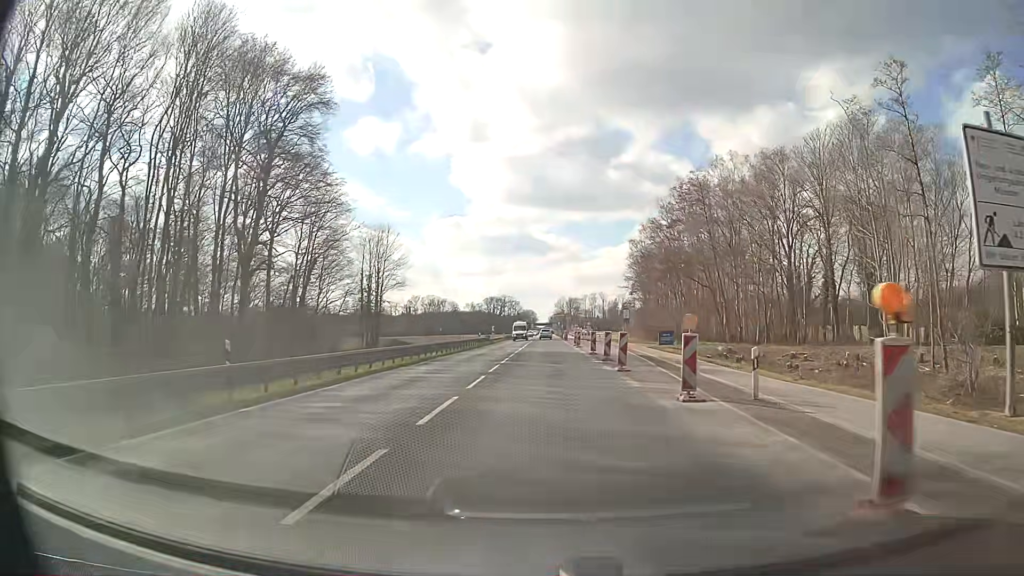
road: primary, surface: asphalt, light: Day
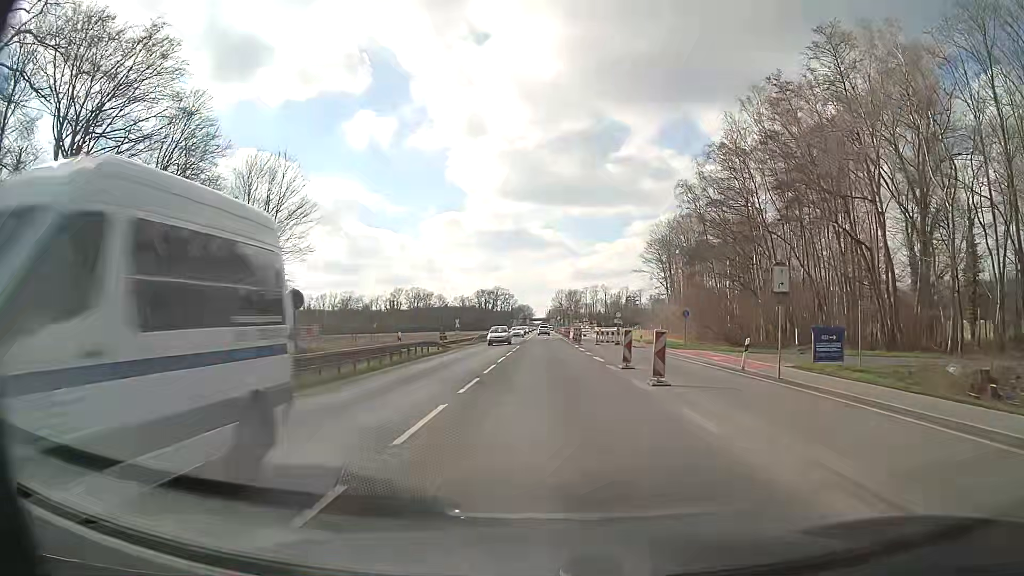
(-0.1, +38.0) m; 0°
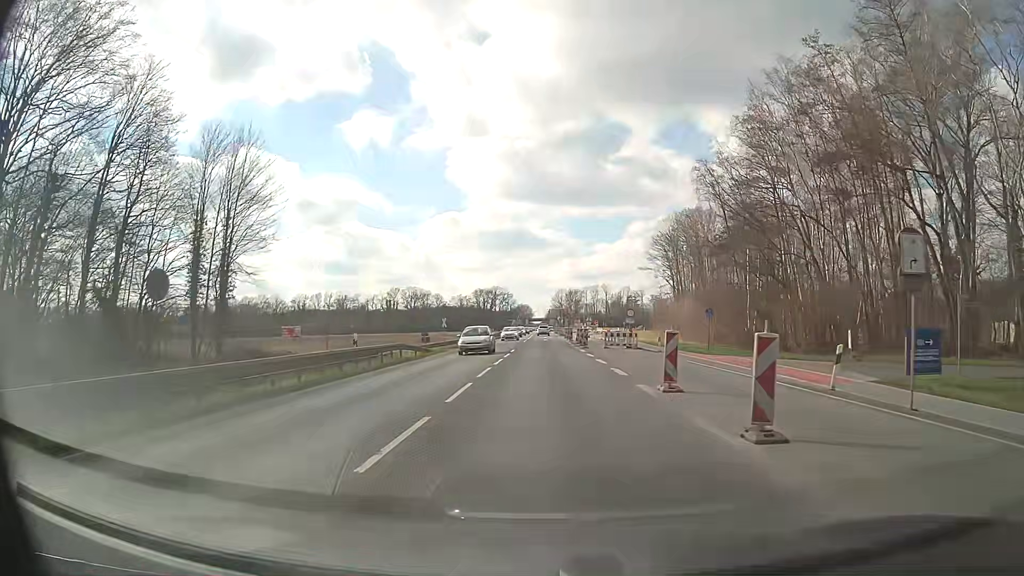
(0.0, +7.6) m; 0°
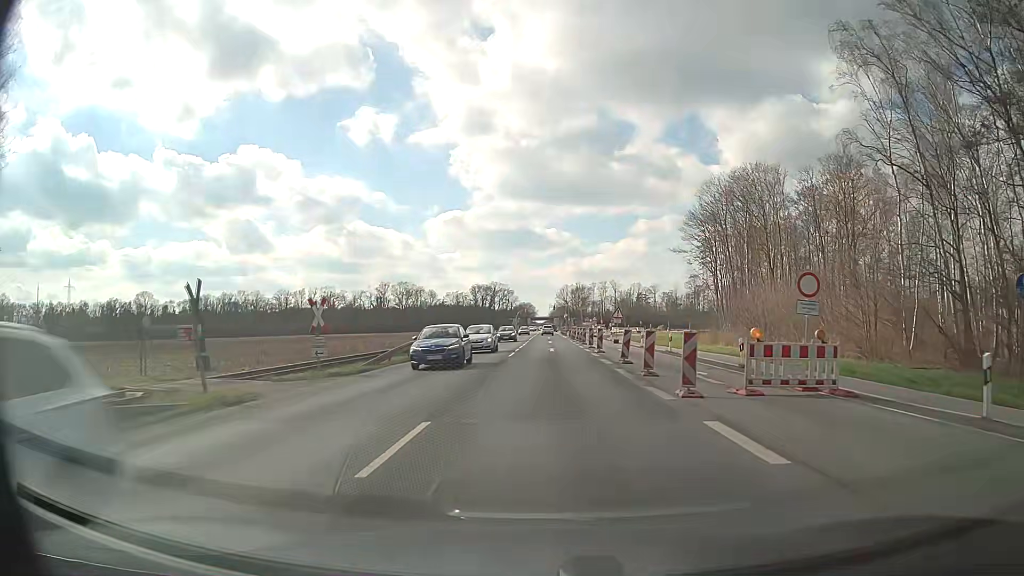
(-0.1, +30.4) m; 0°
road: trunk
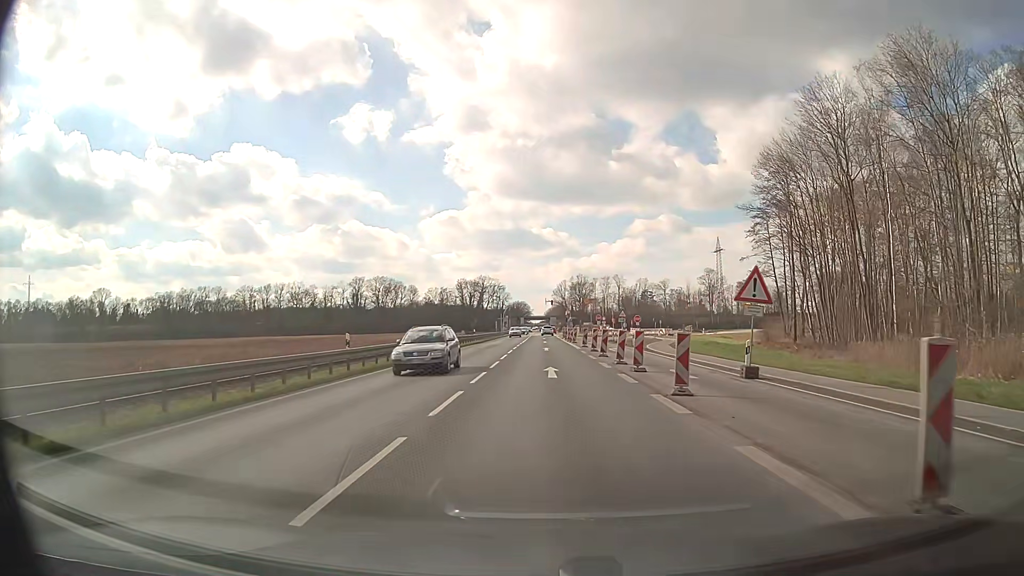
(+0.1, +38.0) m; 0°
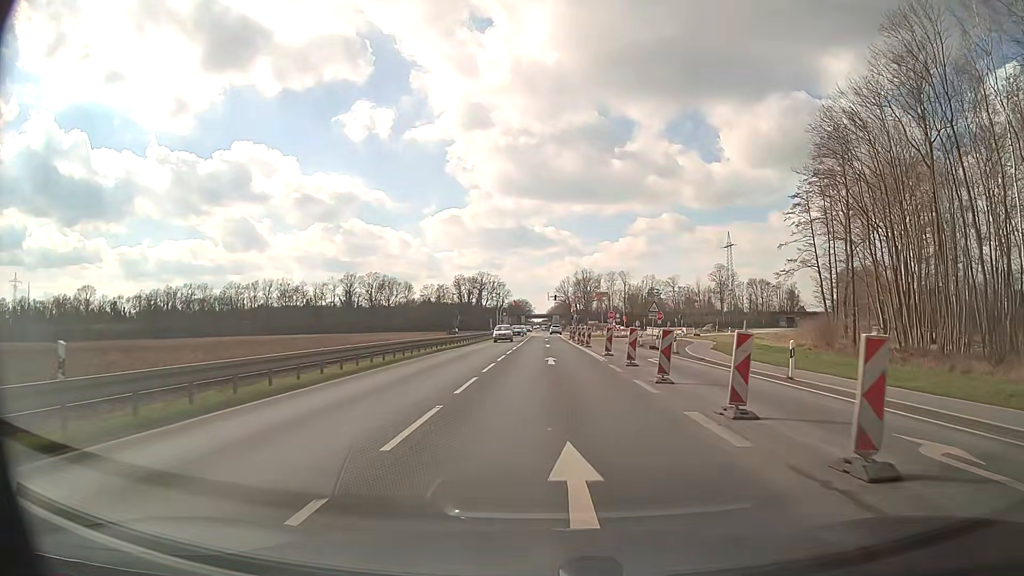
(-0.1, +15.2) m; 0°
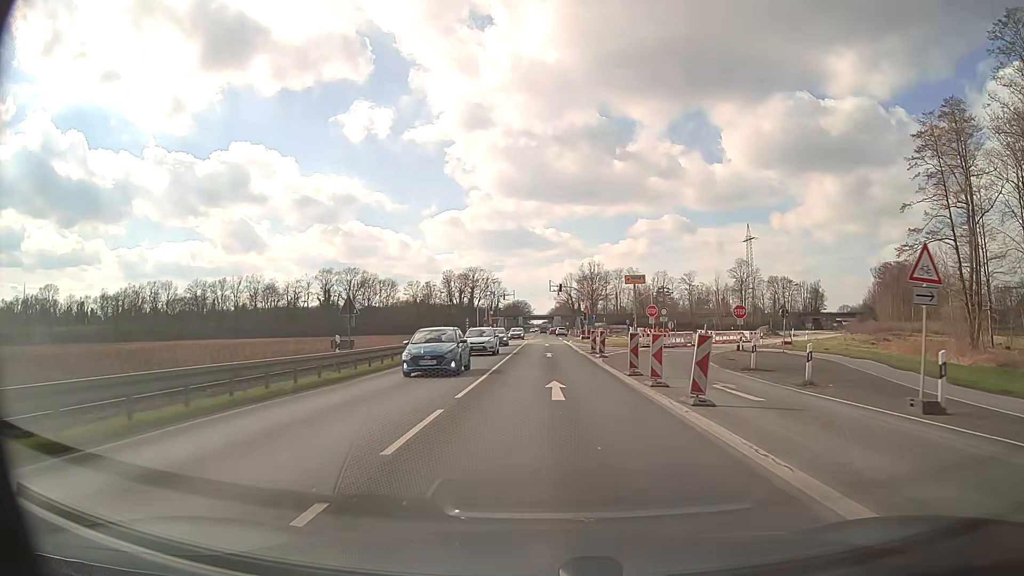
(-0.1, +30.4) m; 0°
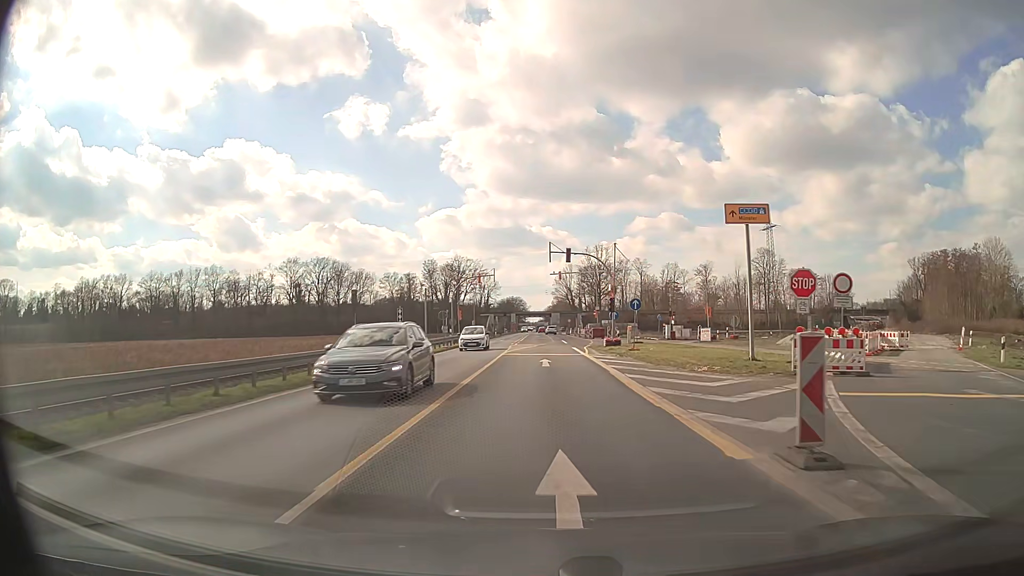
(+0.1, +30.5) m; 0°
(0, +10) (0, +20) (+1, +30) (+1, +40) (+2, +50) (+2, +60) (+2, +70) (+2, +80) (+2, +90) (+2, +100) m
